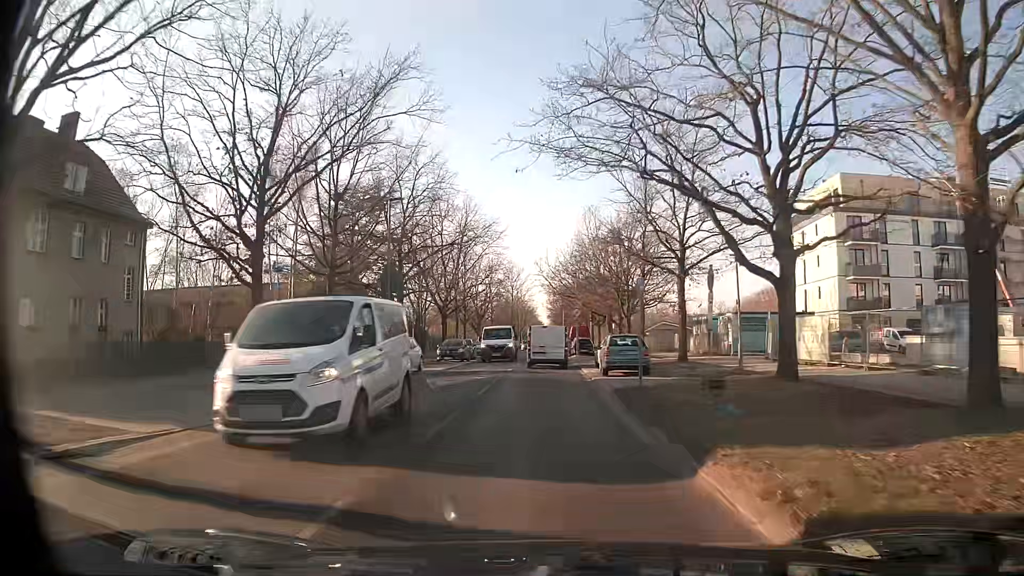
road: secondary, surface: asphalt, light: Day
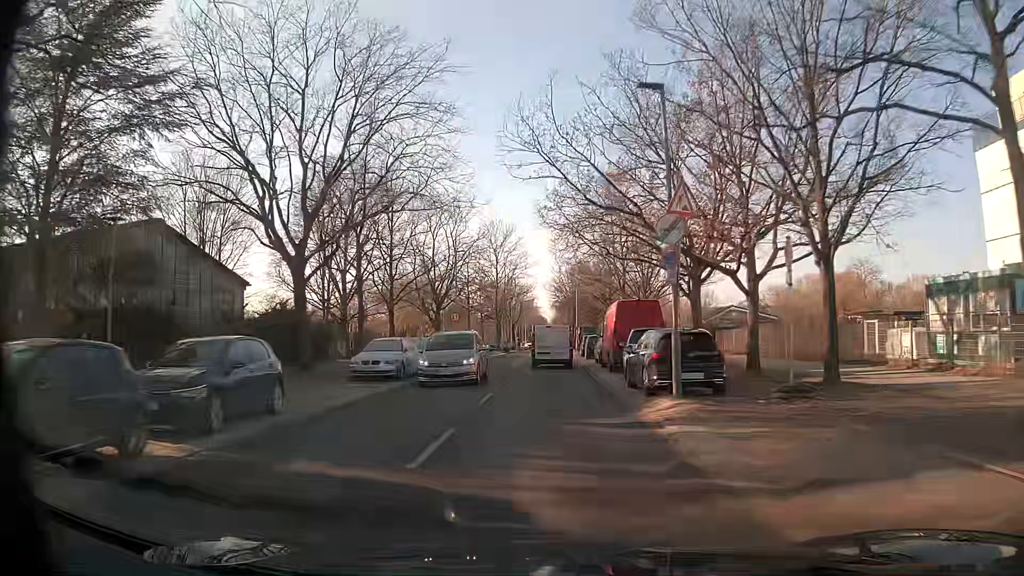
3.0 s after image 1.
(+0.2, +38.1) m; 0°
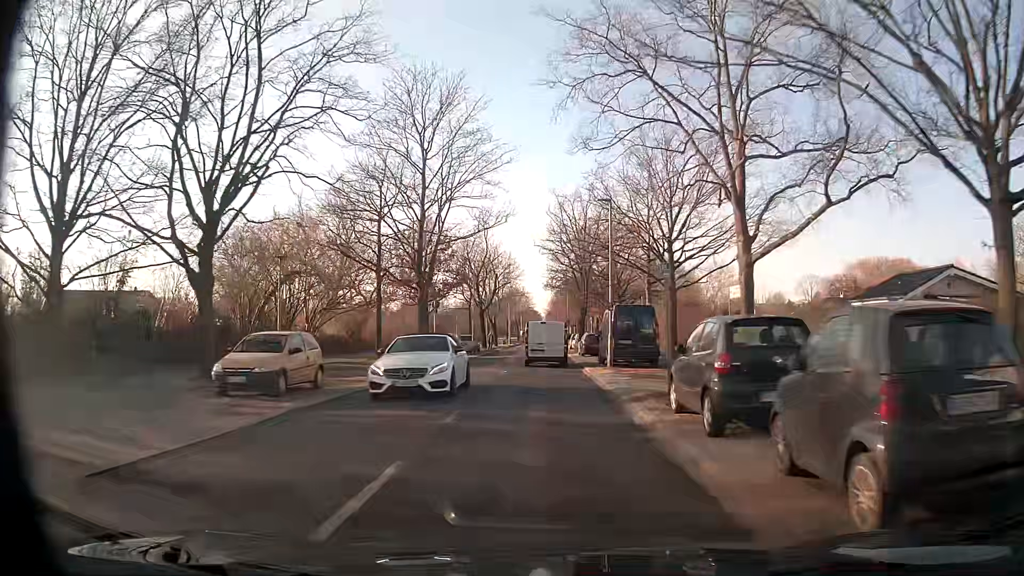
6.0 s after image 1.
(+0.3, +39.2) m; +1°
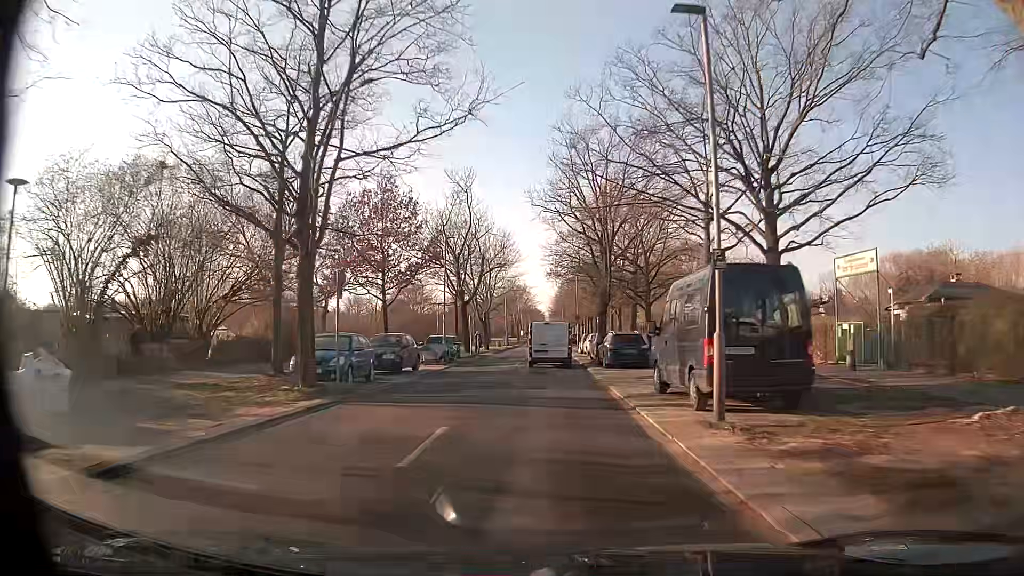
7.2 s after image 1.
(-0.1, +15.4) m; 0°
(0, +10) (0, +20) (0, +30) (0, +40) (0, +50) (0, +60) (0, +70) (0, +80) (0, +90) (0, +100) m
